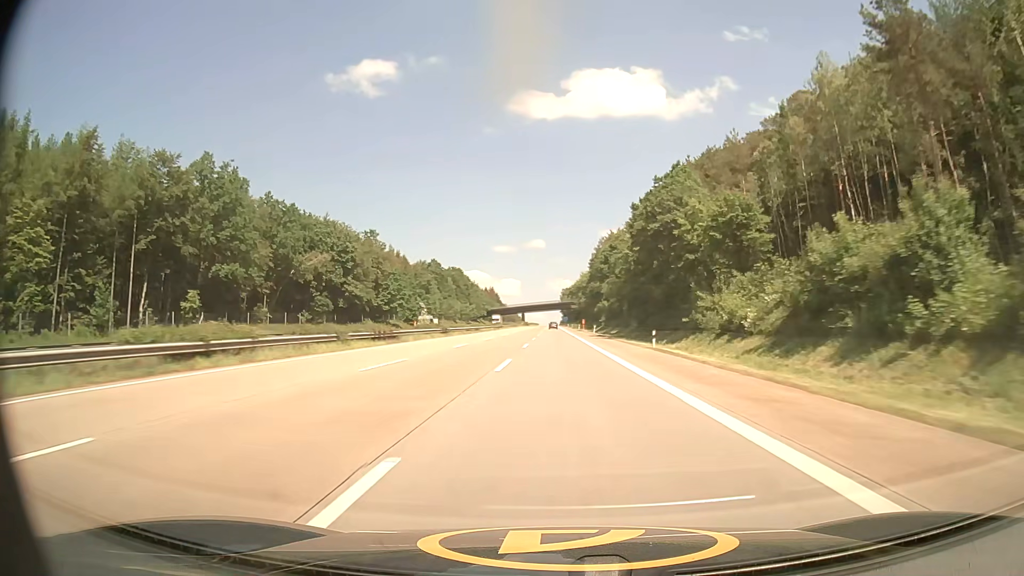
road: motorway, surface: asphalt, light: Day
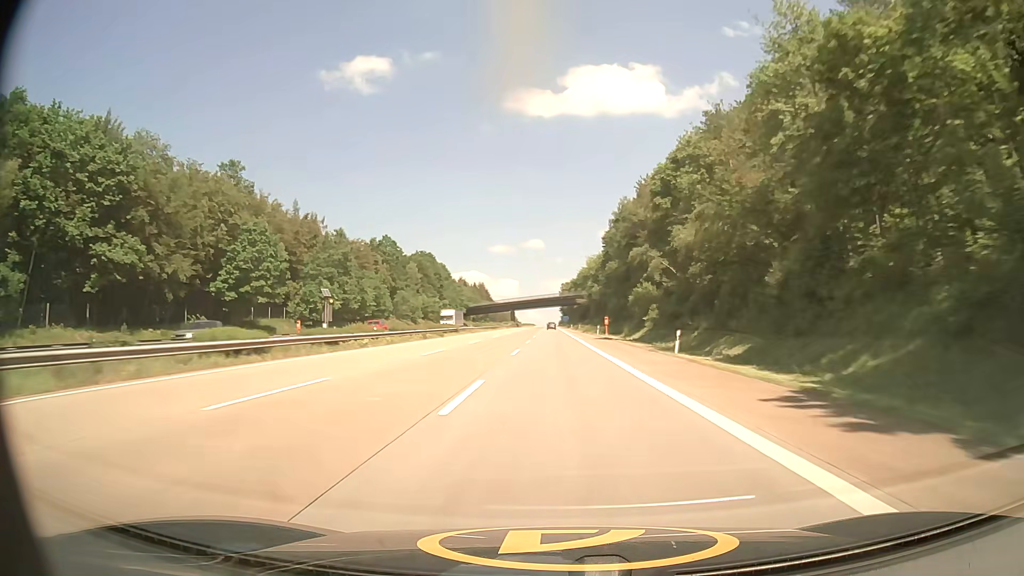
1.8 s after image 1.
(+0.1, +62.7) m; 0°
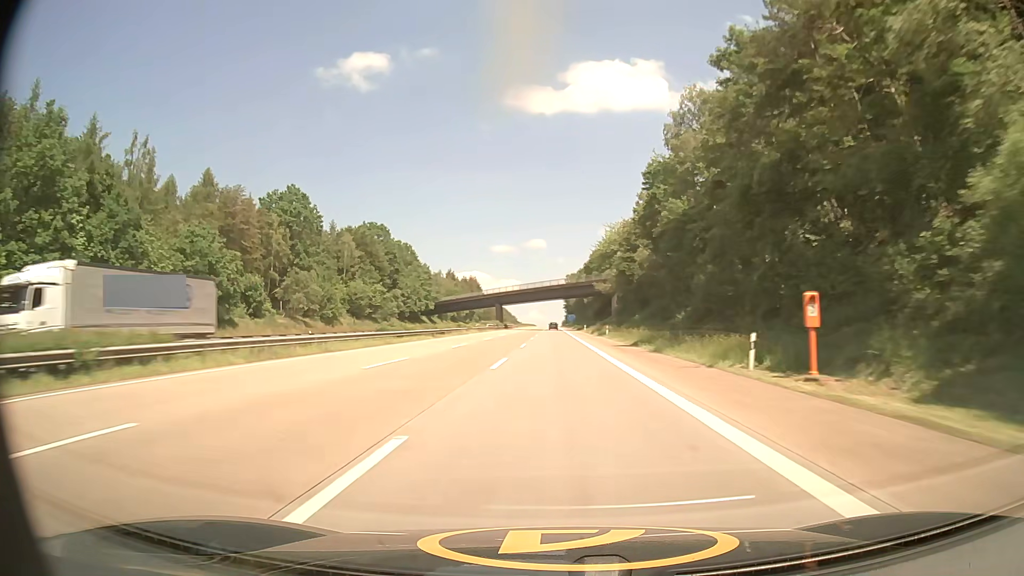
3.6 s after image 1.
(0.0, +62.5) m; 0°
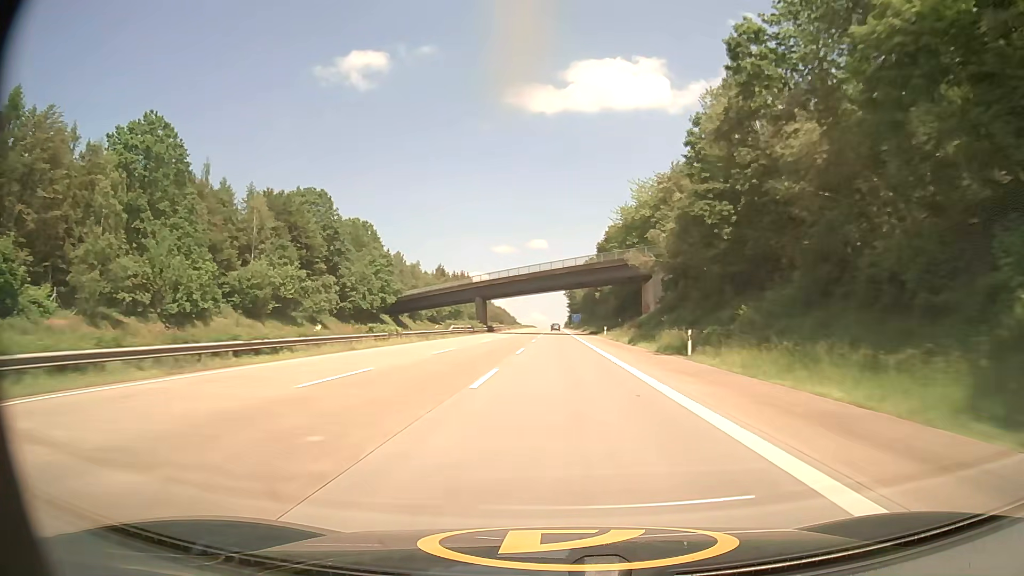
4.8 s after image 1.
(-0.1, +41.6) m; 0°
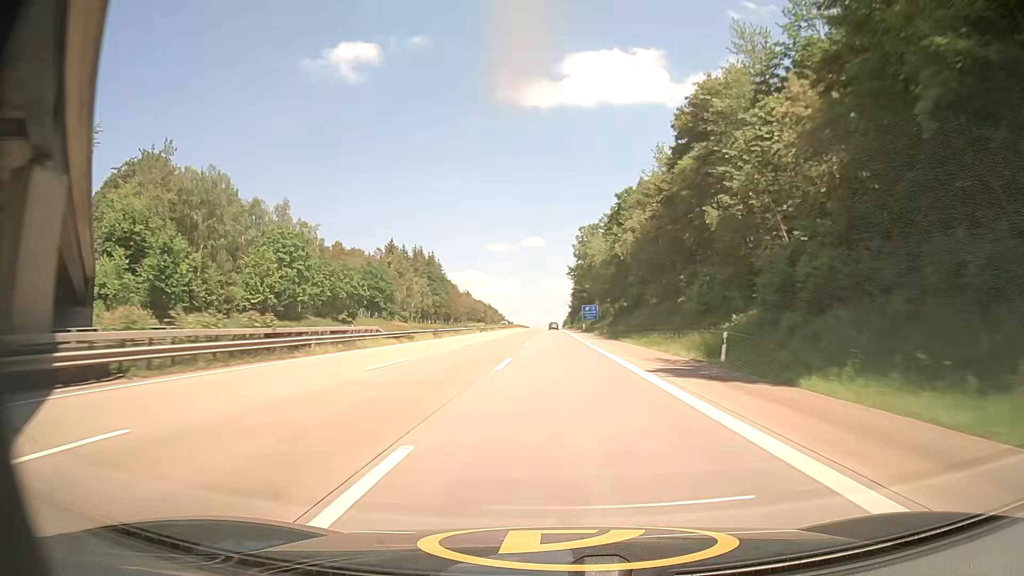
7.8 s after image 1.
(+0.1, +103.5) m; 0°
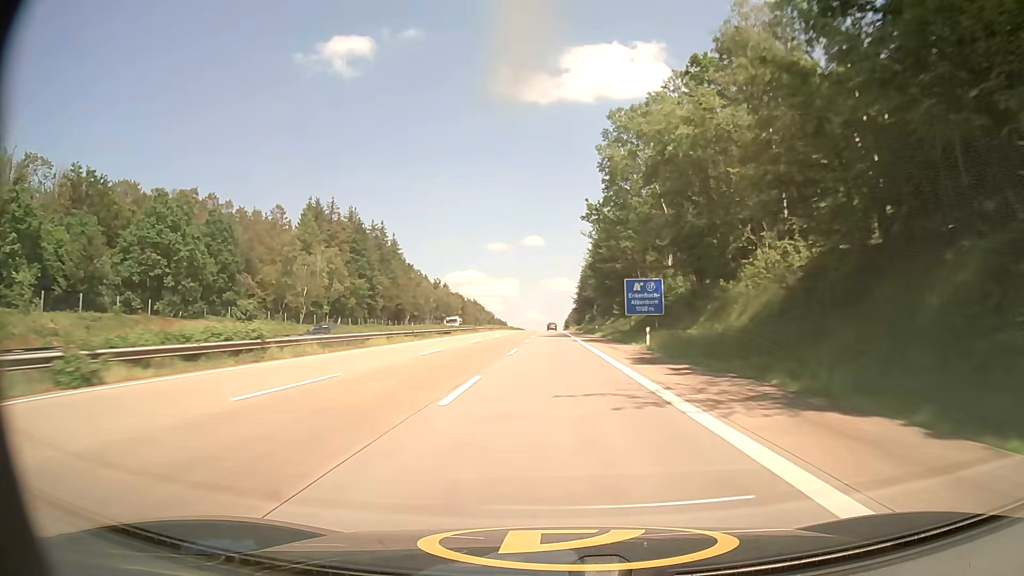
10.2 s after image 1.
(+0.4, +82.5) m; 0°
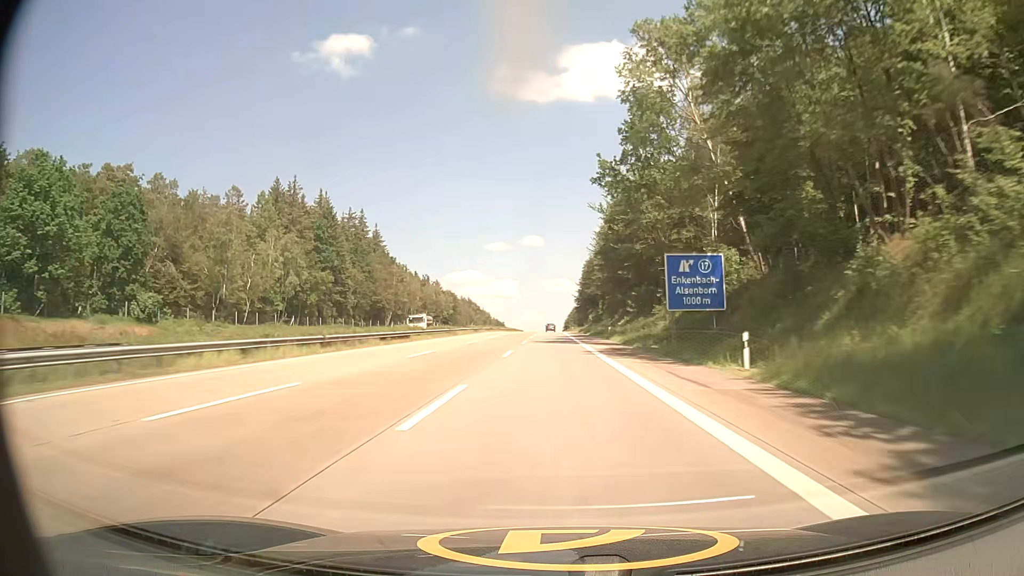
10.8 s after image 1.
(0.0, +20.6) m; 0°
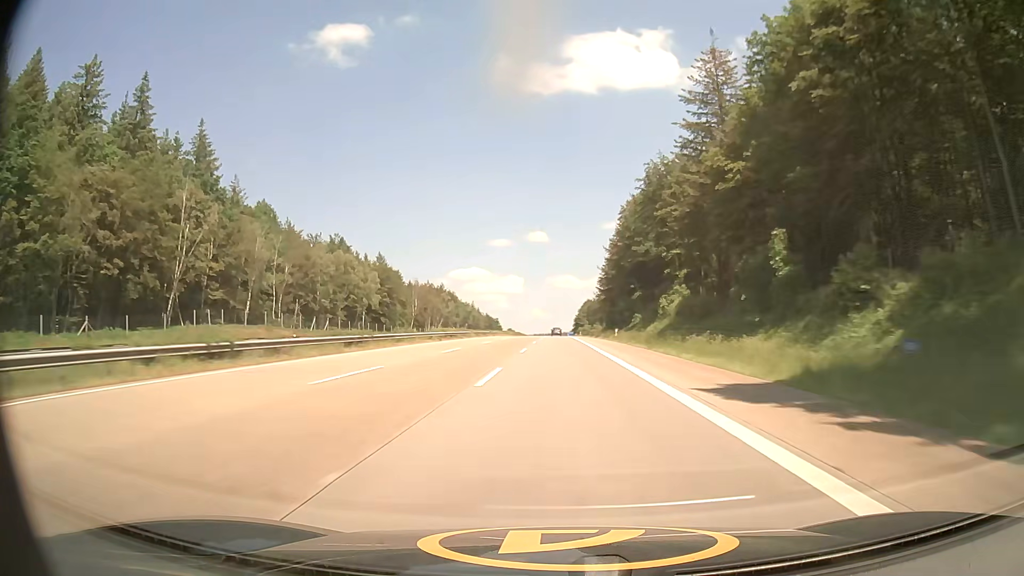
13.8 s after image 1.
(-0.4, +102.8) m; 0°
(0, +10) (0, +20) (0, +30) (0, +40) (0, +50) (0, +60) (0, +70) (0, +80) (0, +90) (0, +100) m
